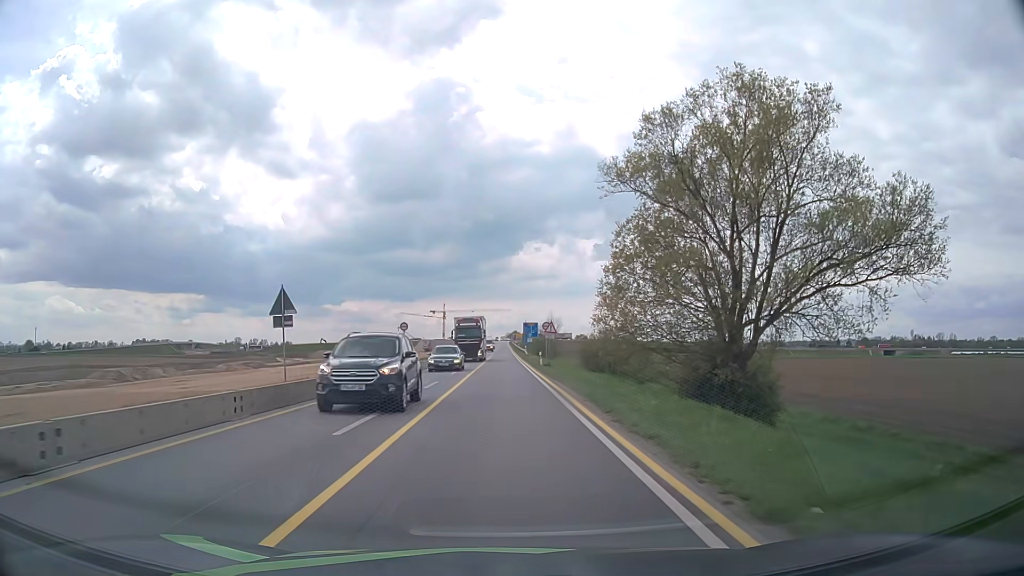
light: Day
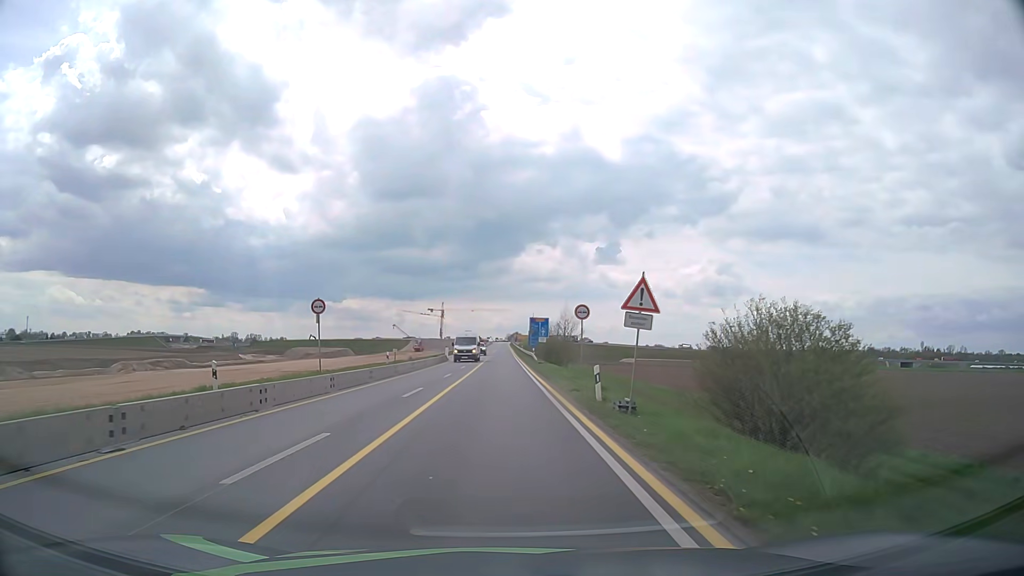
(+0.1, +28.2) m; +1°
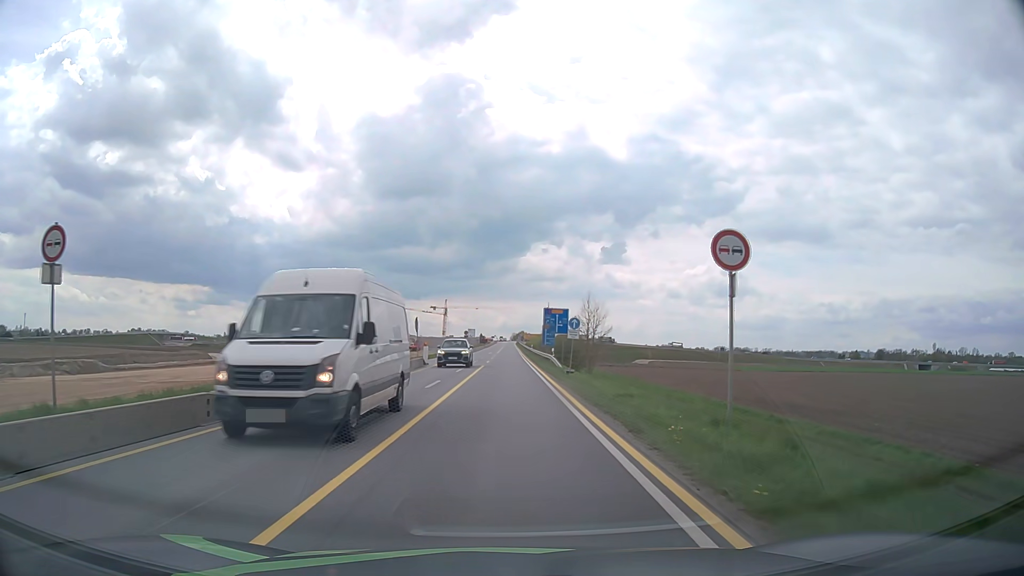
(-0.5, +21.2) m; -1°
(0, +10) (0, +20) (0, +30) (0, +40) (0, +50) (0, +60) (0, +70) (0, +80) (0, +90) (0, +100) m
